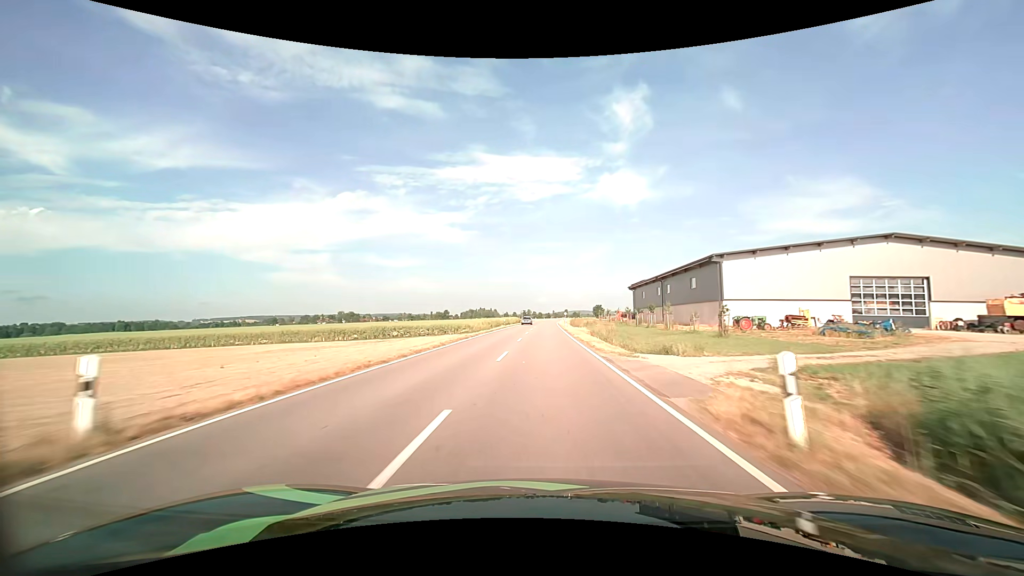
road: tertiary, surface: asphalt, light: Day
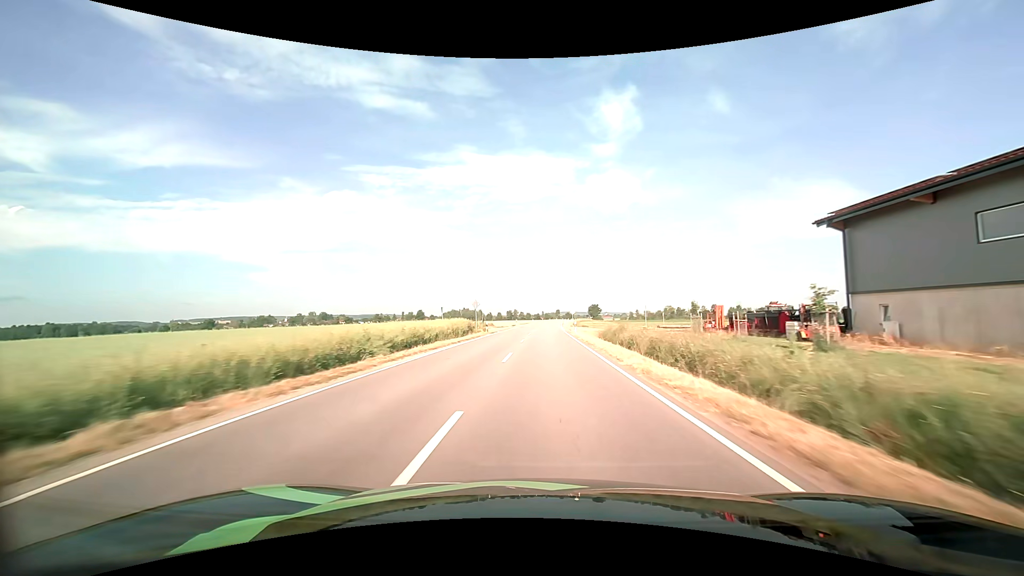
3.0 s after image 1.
(+0.8, +72.1) m; +1°
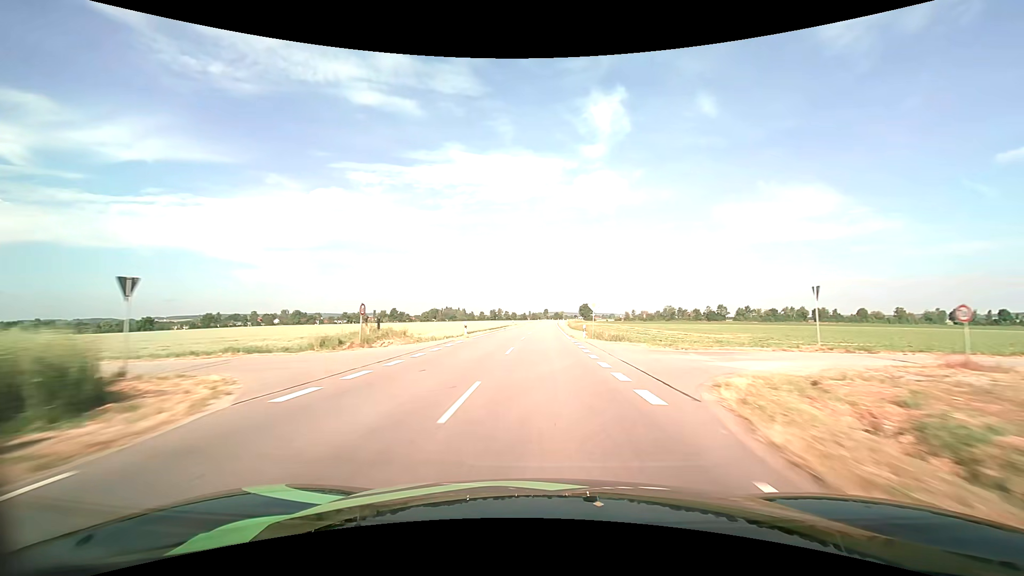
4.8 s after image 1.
(+0.5, +44.7) m; +1°
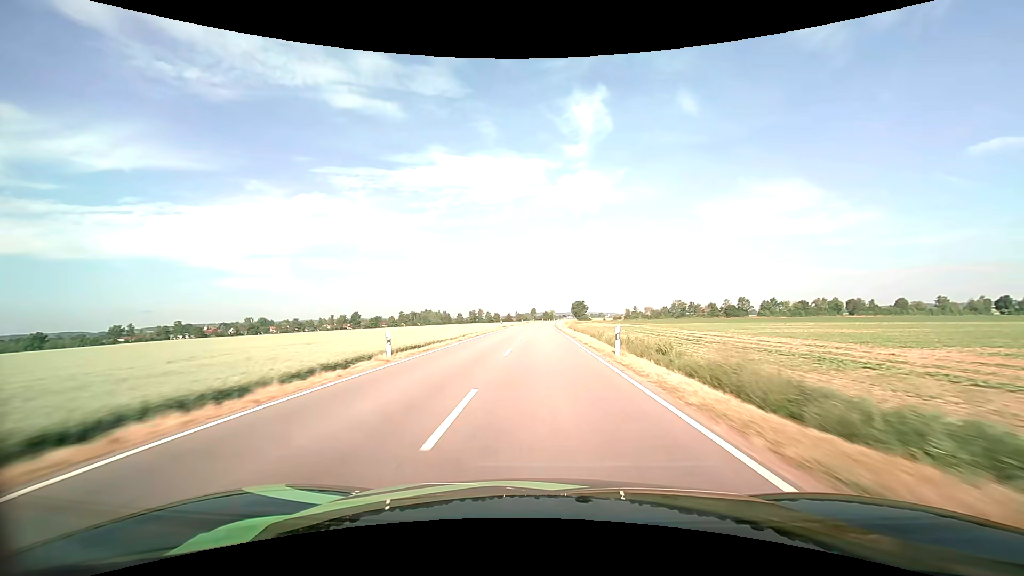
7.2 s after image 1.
(+0.8, +61.4) m; +1°
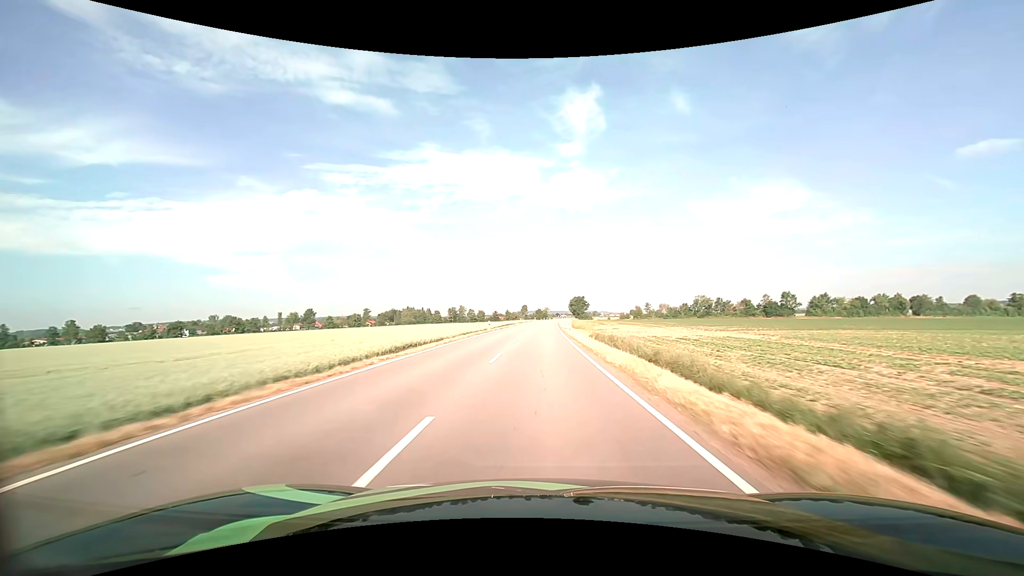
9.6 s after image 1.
(+0.5, +62.5) m; +1°
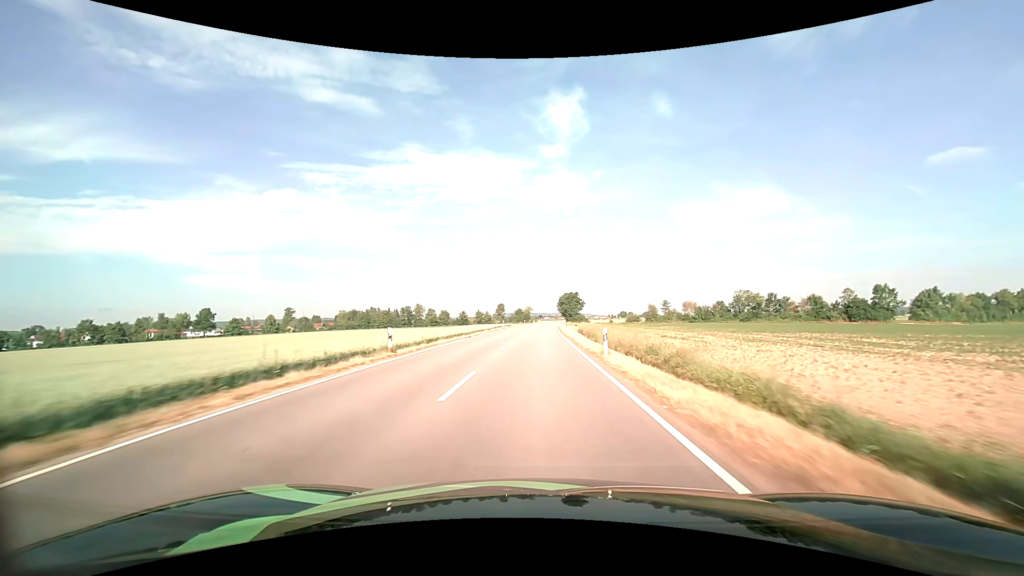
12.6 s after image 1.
(+1.2, +78.6) m; +2°
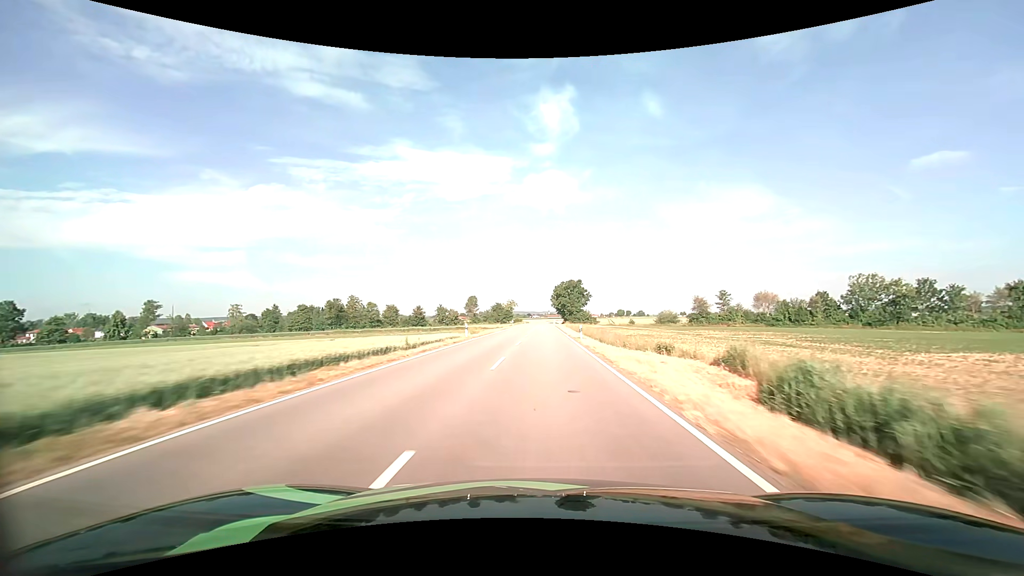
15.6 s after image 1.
(+1.0, +79.0) m; +1°
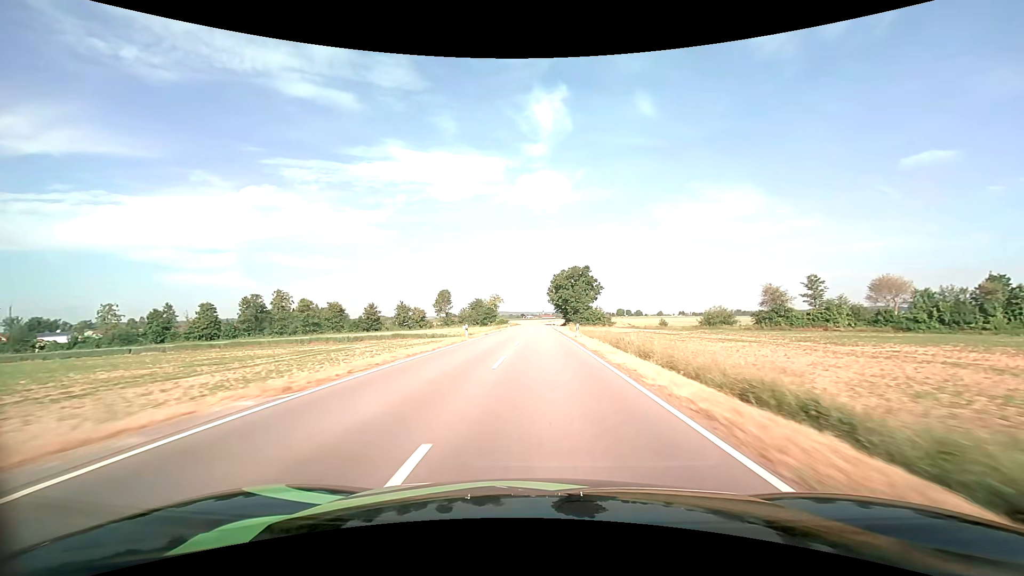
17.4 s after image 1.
(+0.3, +47.8) m; +1°
(0, +10) (0, +20) (0, +30) (0, +40) (0, +50) (0, +60) (0, +70) (0, +80) (0, +90) (0, +100) m
